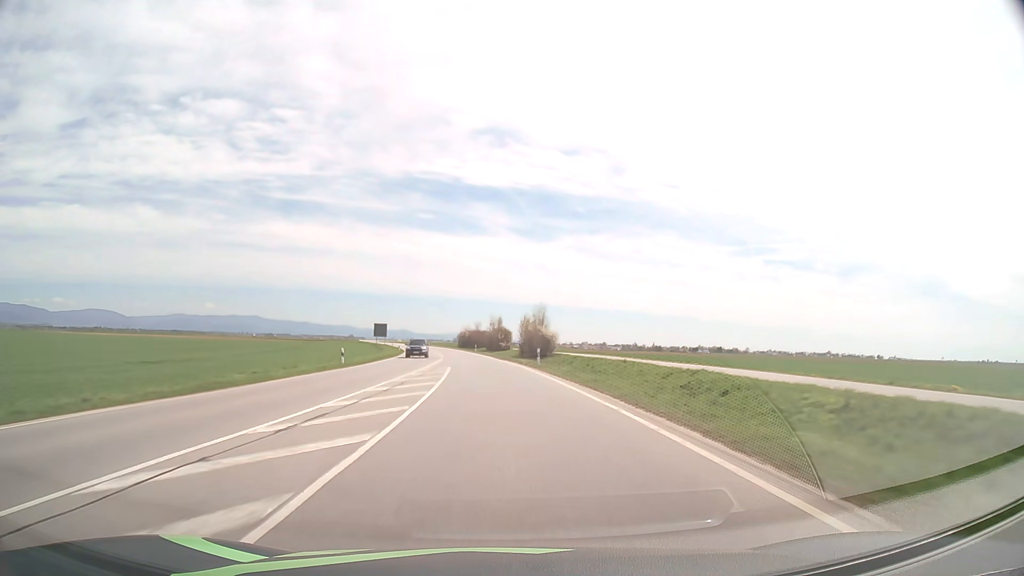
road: primary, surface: asphalt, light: Day
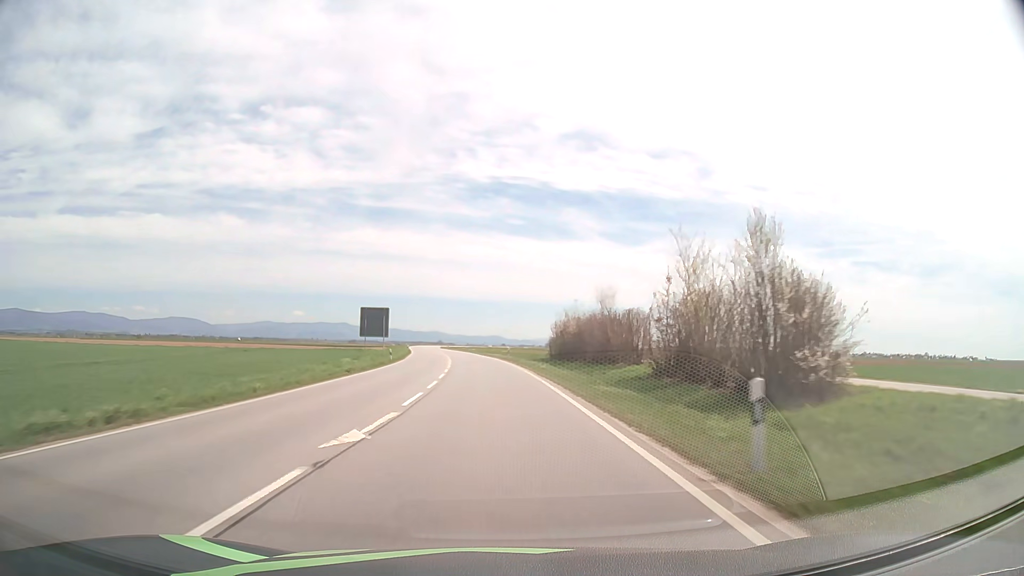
(-5.5, +78.9) m; -8°
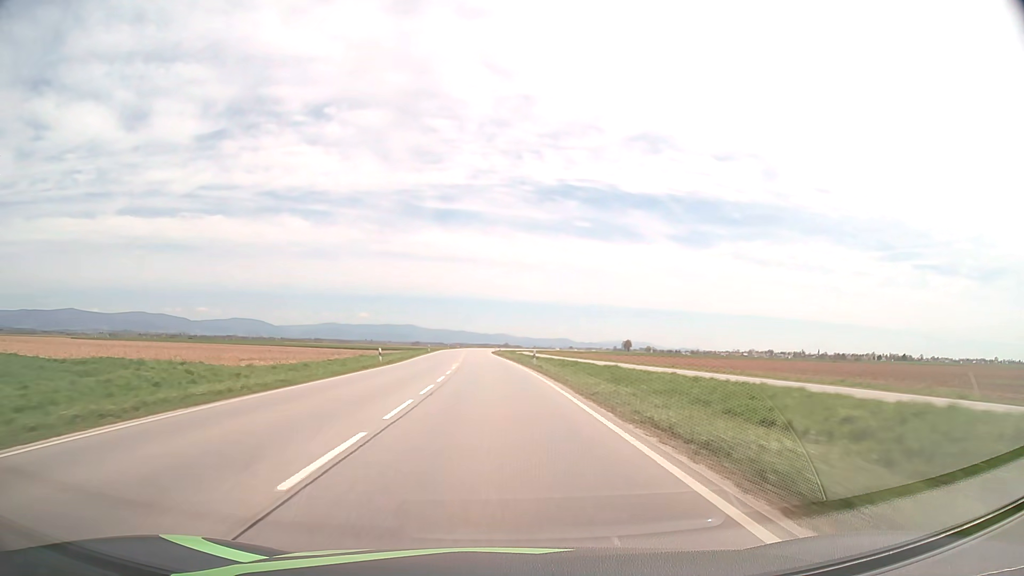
(-3.2, +63.5) m; -6°
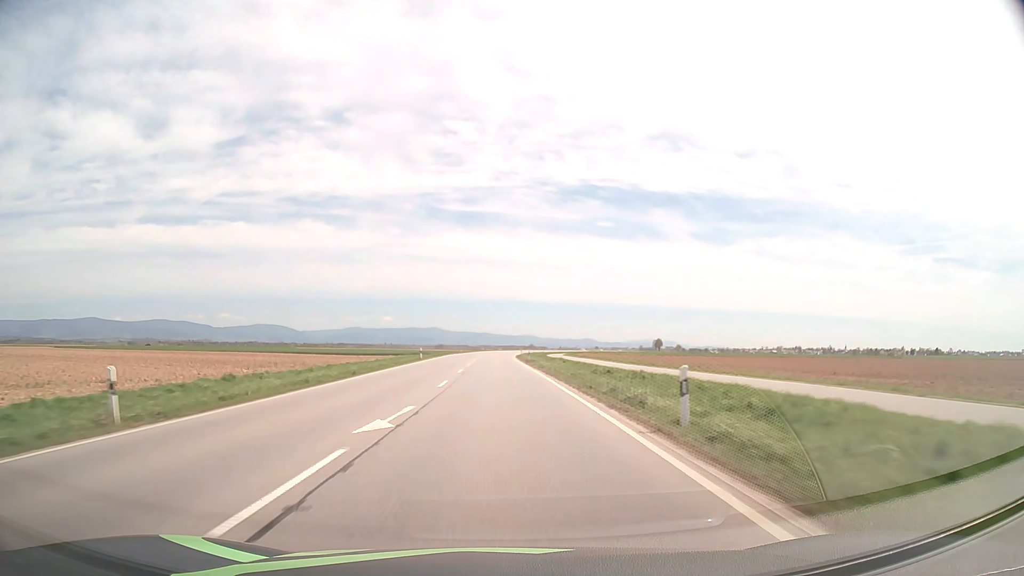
(-0.6, +31.9) m; -2°
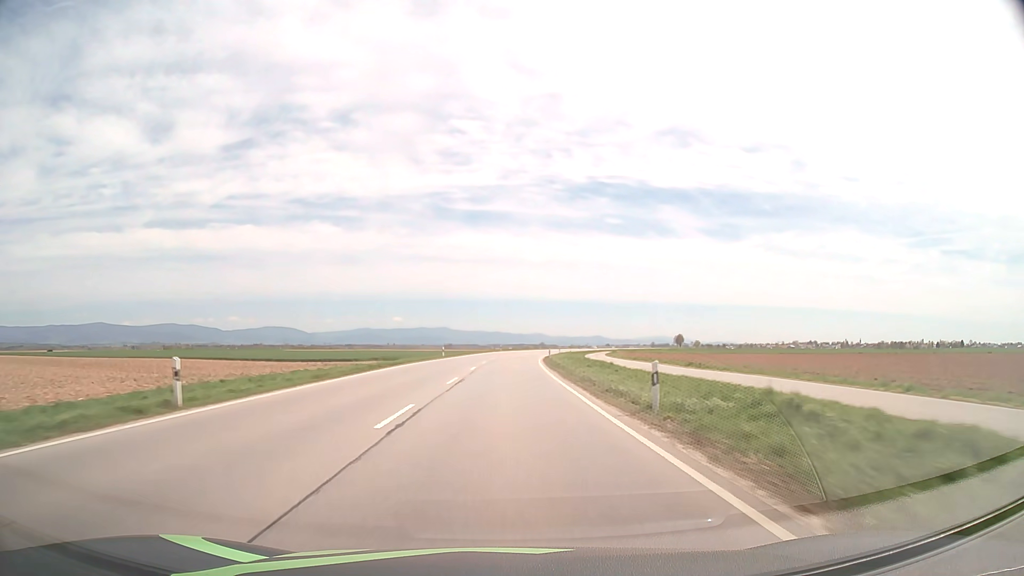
(-0.6, +47.9) m; -1°
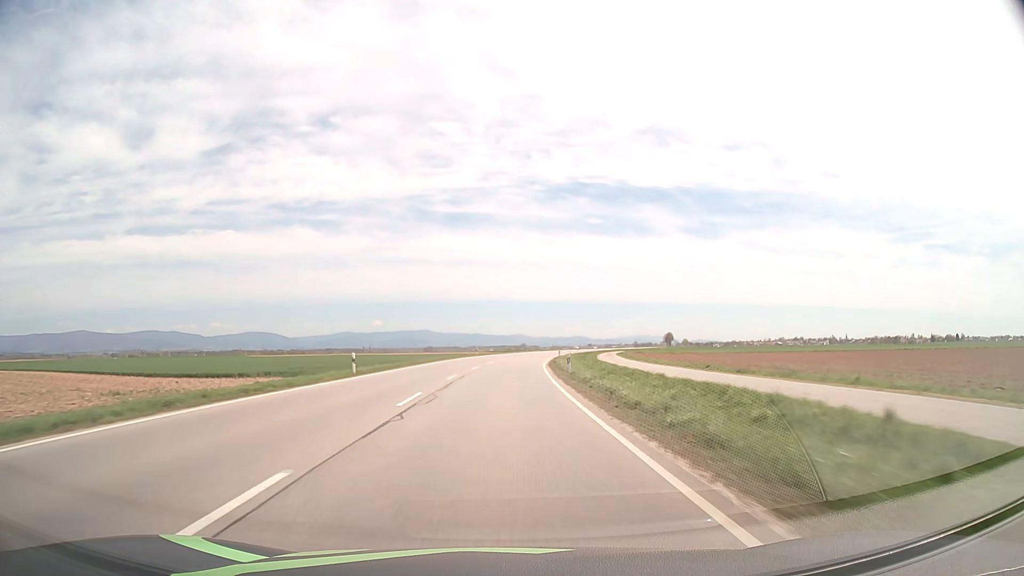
(+0.4, +31.9) m; +1°
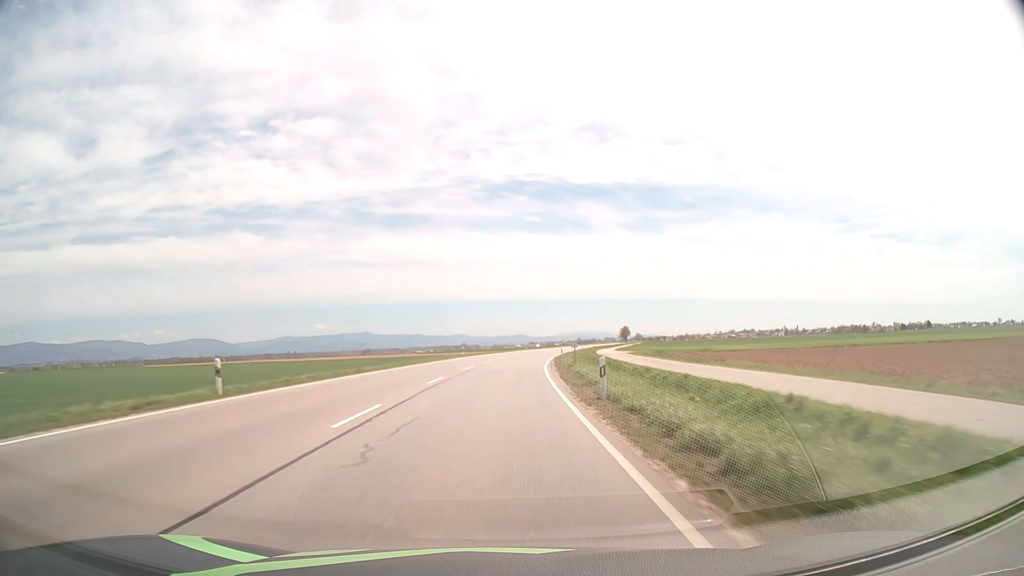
(+2.6, +63.8) m; +5°
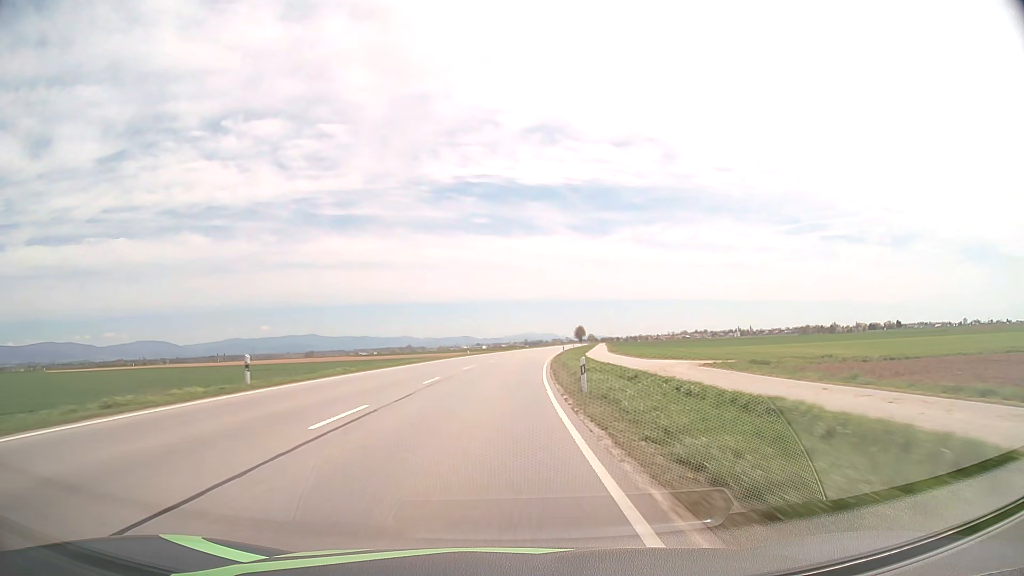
(+1.9, +47.9) m; +5°
(0, +10) (0, +20) (+1, +30) (+1, +40) (+2, +50) (+3, +60) (+4, +70) (+5, +80) (+6, +90) (+7, +100) m
